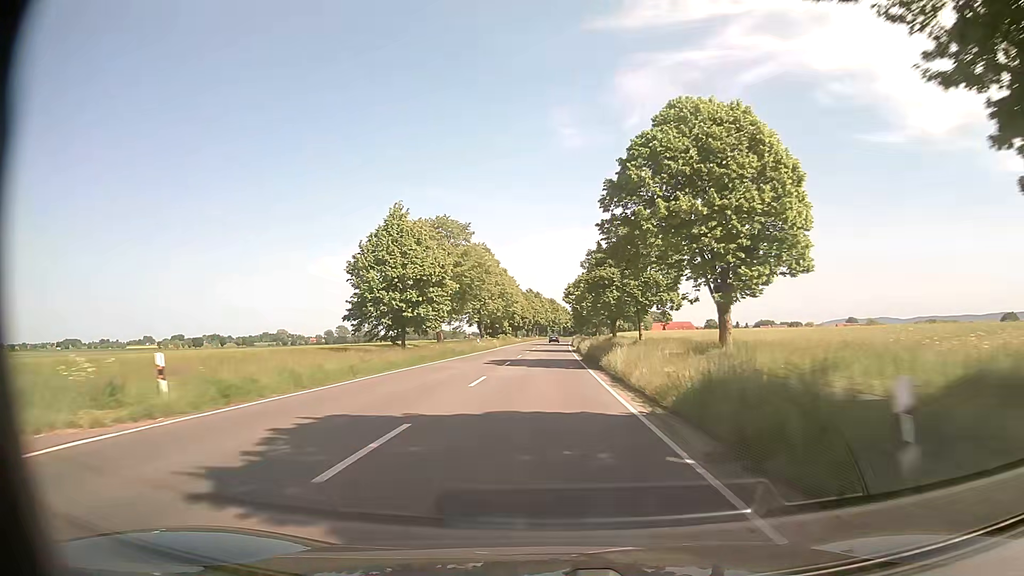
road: secondary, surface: asphalt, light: Day
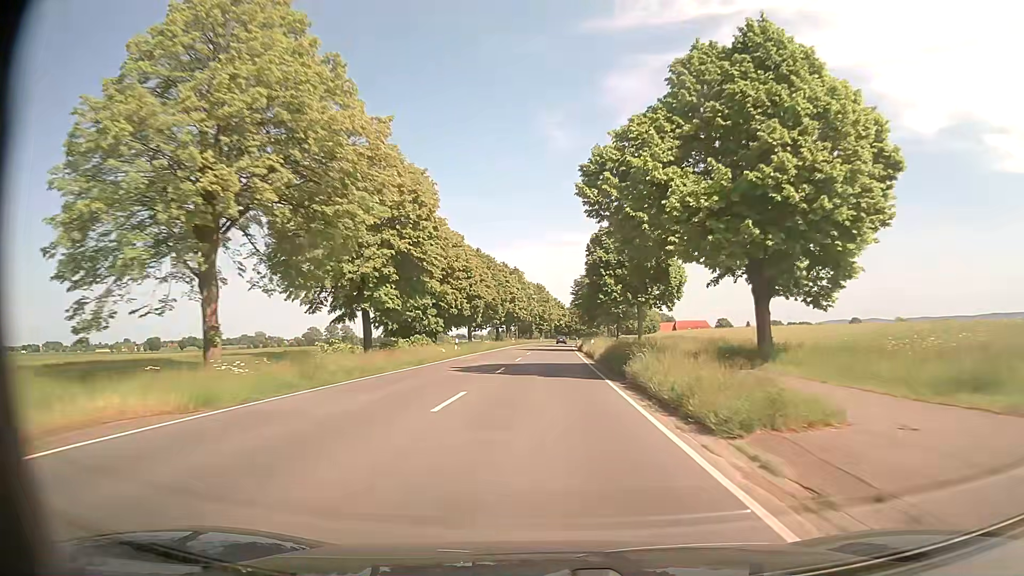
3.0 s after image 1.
(+0.7, +66.6) m; +1°
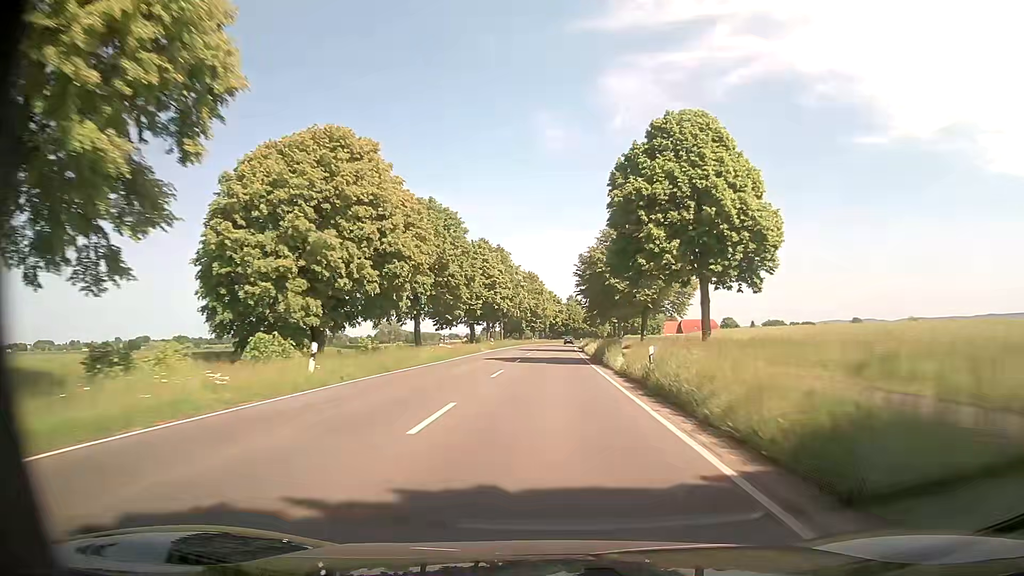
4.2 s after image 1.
(+0.1, +26.7) m; +1°
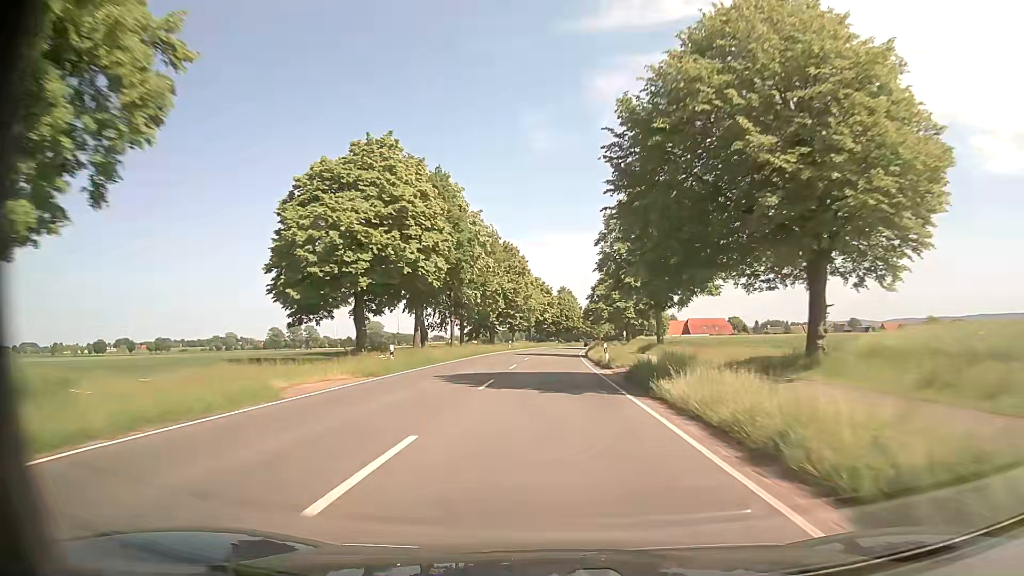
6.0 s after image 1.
(+0.2, +40.2) m; +1°
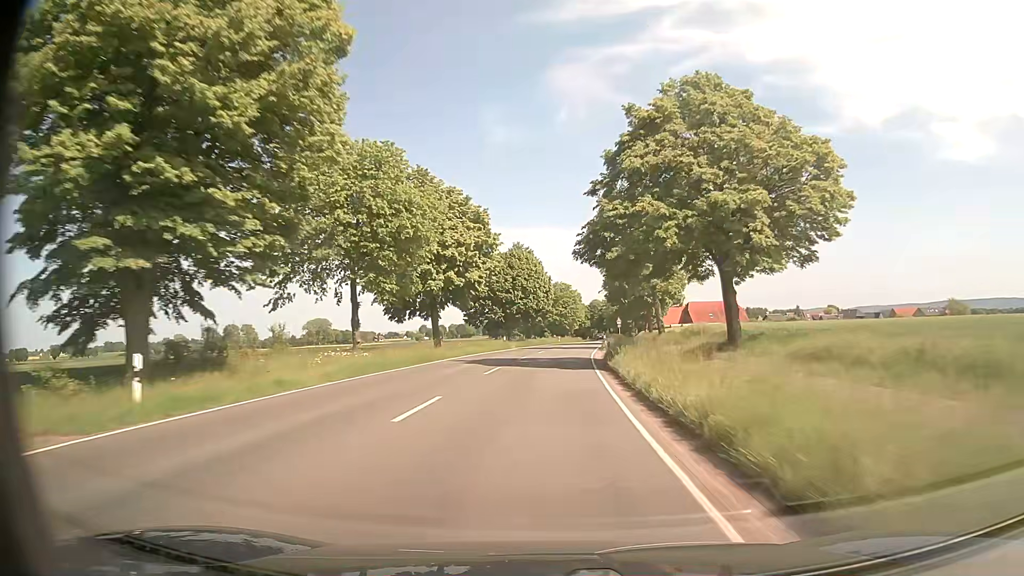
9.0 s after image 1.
(+2.1, +67.1) m; +4°
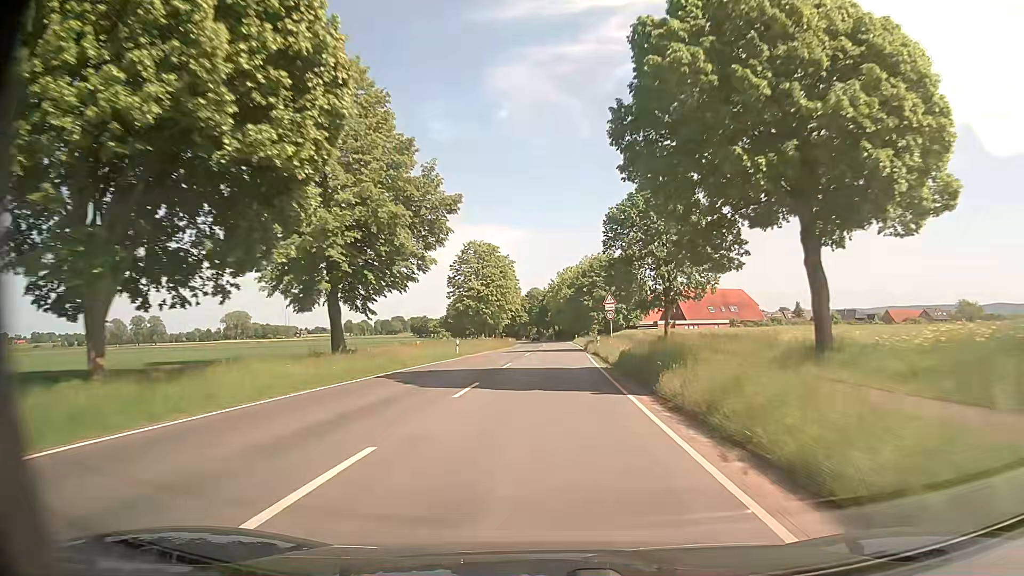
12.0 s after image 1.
(+3.1, +66.2) m; +5°
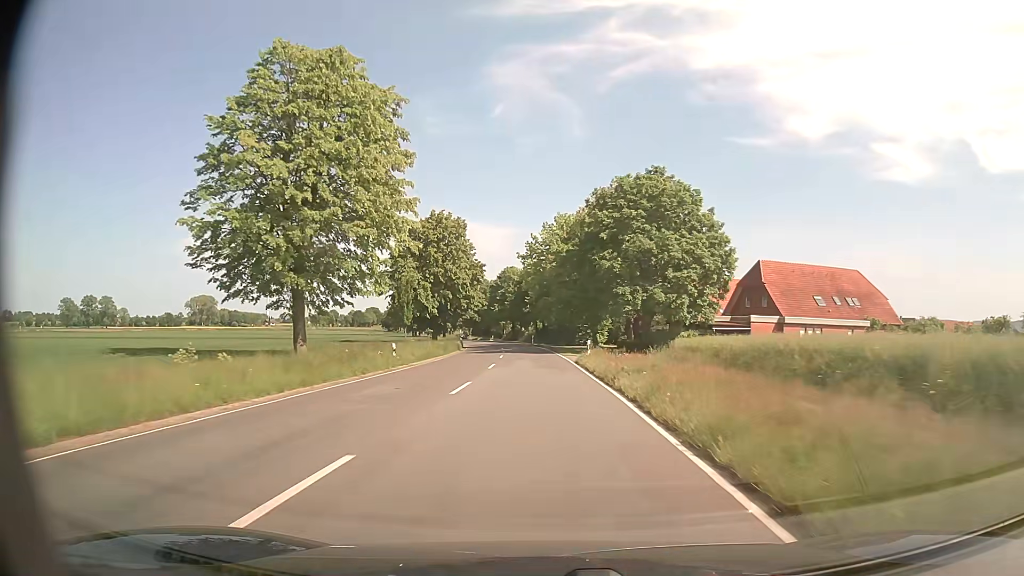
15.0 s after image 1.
(+1.2, +60.3) m; +1°
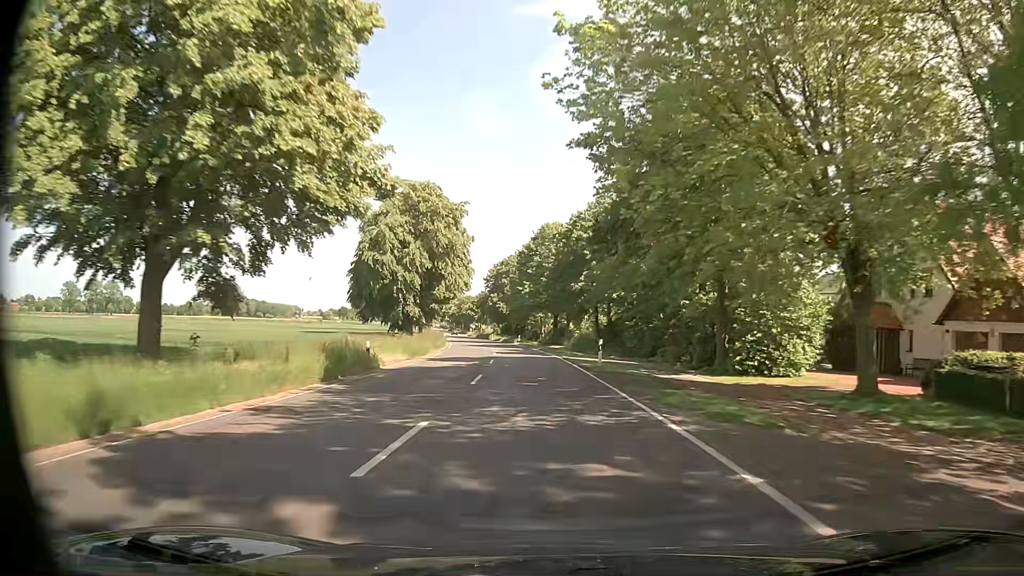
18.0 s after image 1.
(-1.7, +57.4) m; -4°
(0, +10) (0, +20) (-1, +30) (-1, +40) (-2, +50) (-3, +60) (-4, +70) (-5, +80) (-7, +90) (-8, +100) m
